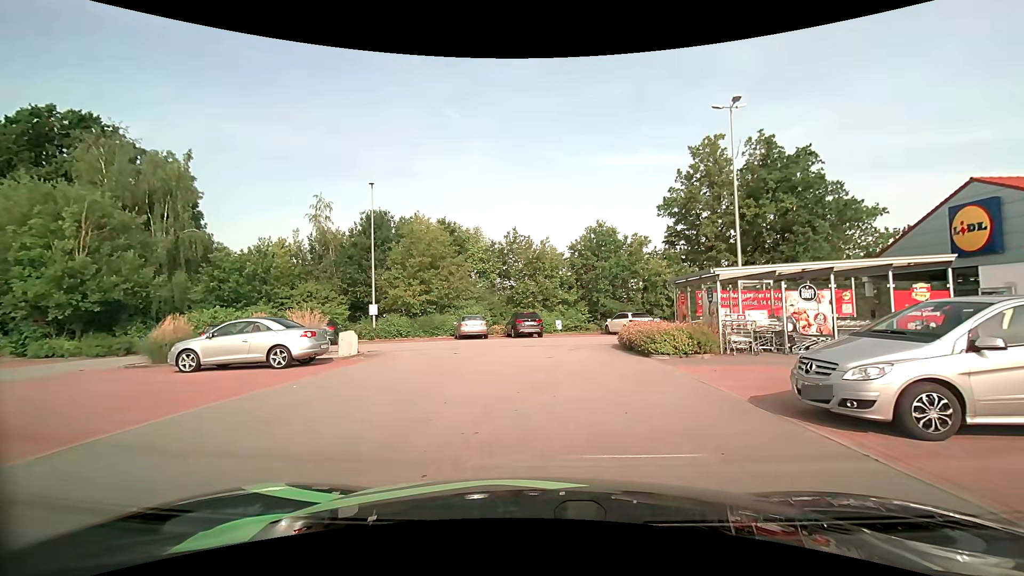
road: residential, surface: asphalt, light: Day
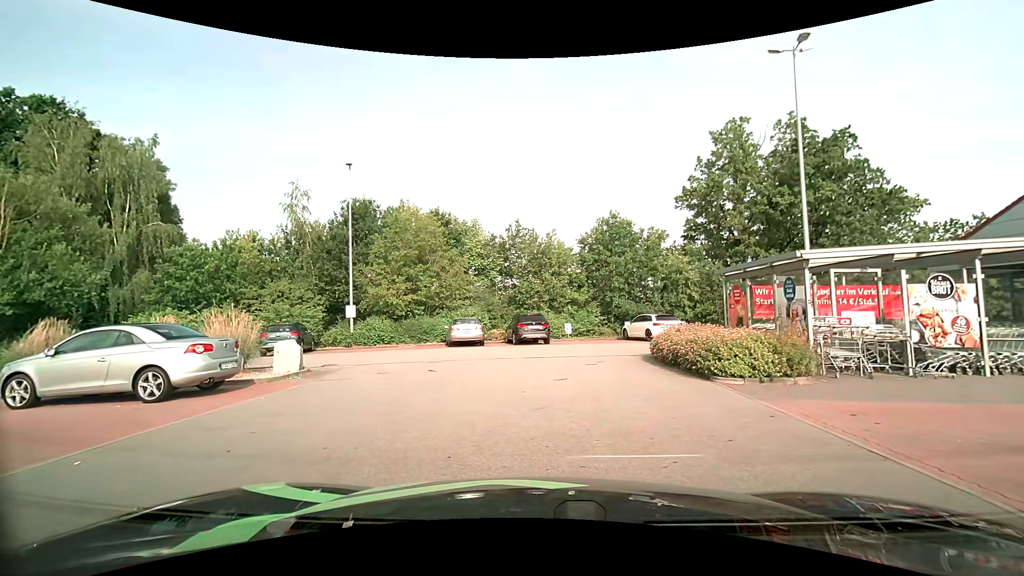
(0.0, +4.7) m; +1°
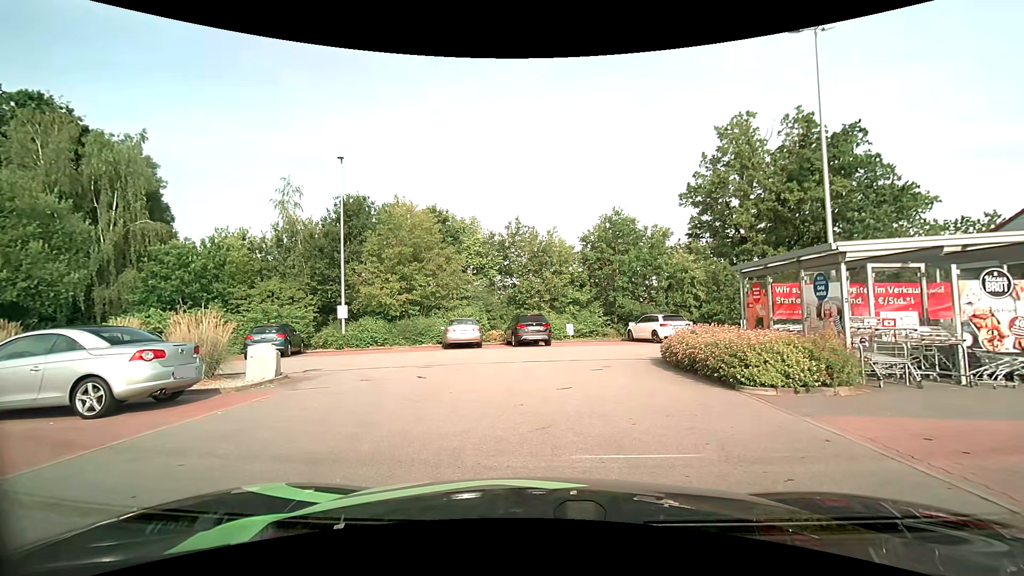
(0.0, +1.2) m; 0°
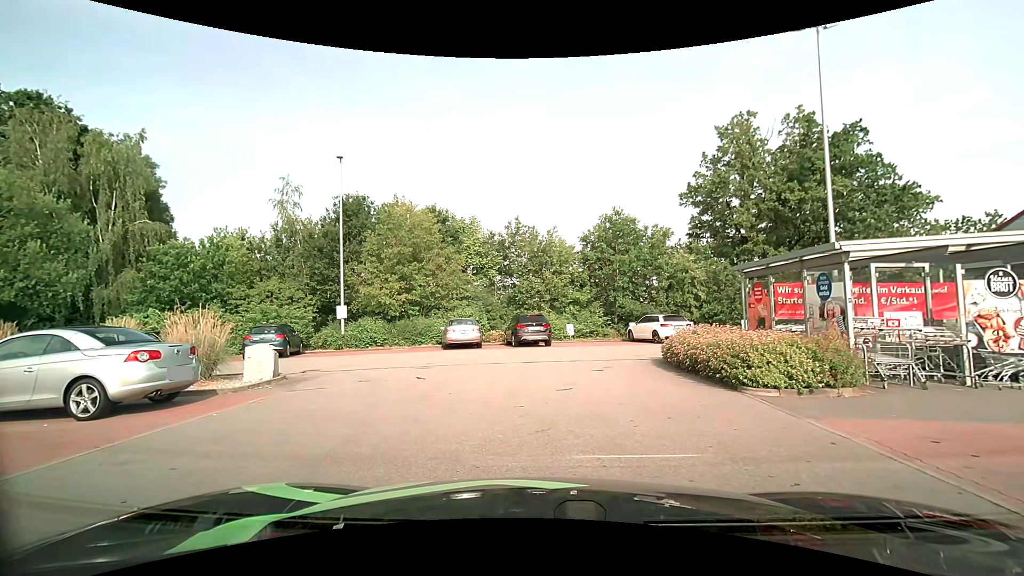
(0.0, +0.1) m; 0°
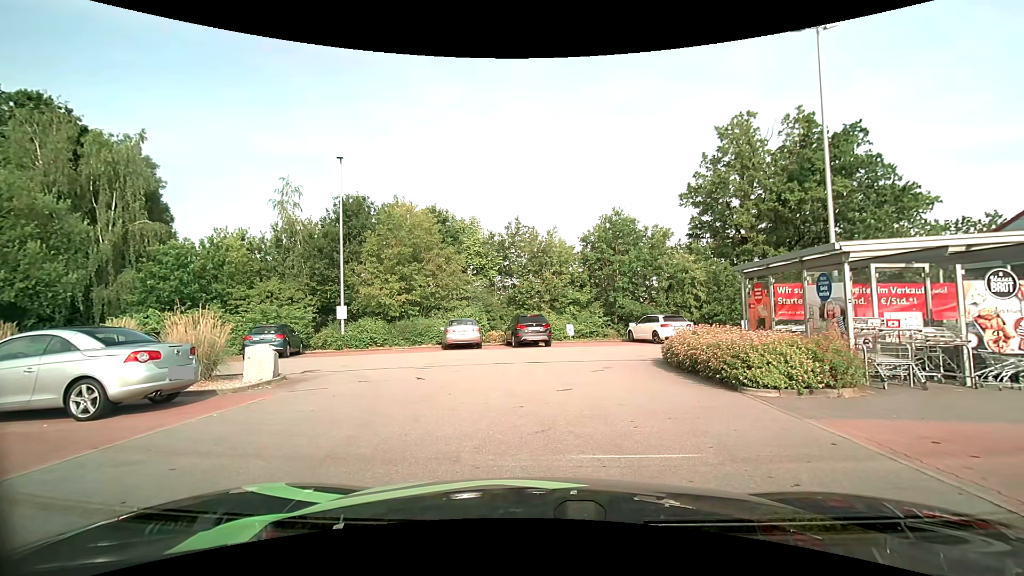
(0.0, 0.0) m; 0°
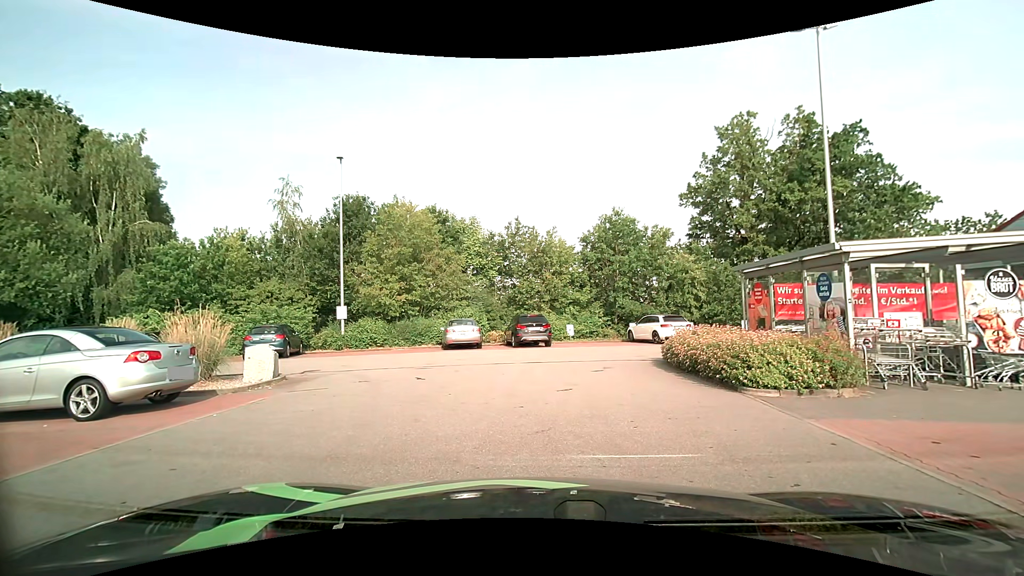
(0.0, 0.0) m; 0°
